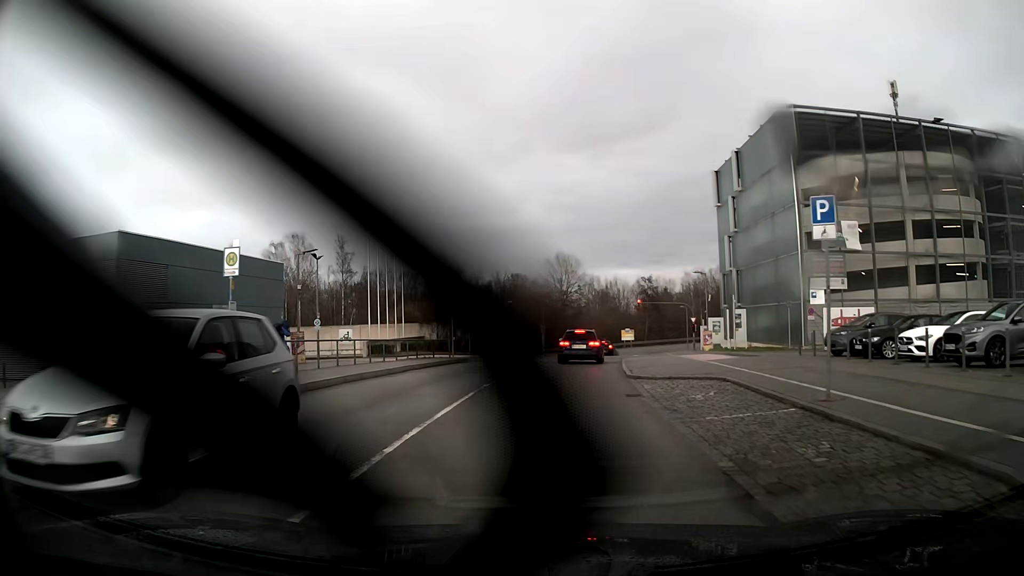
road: residential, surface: asphalt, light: Day
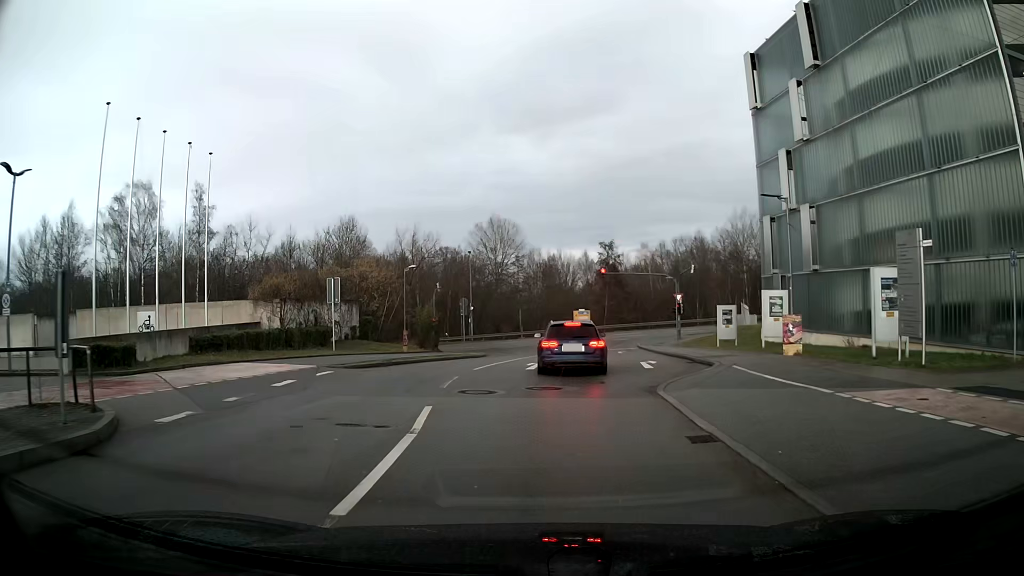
(+1.0, +23.1) m; +5°
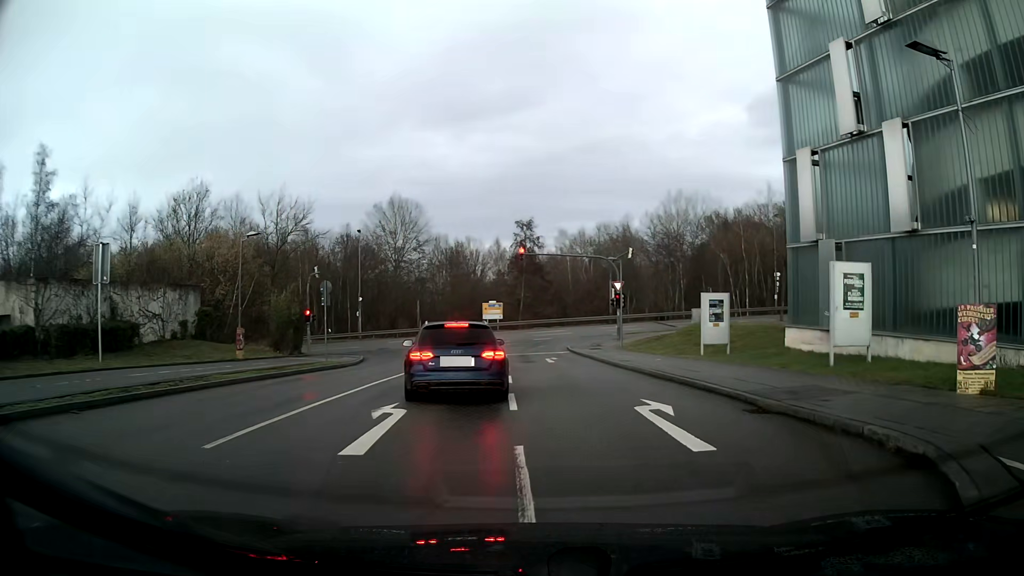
(+0.7, +13.0) m; +9°
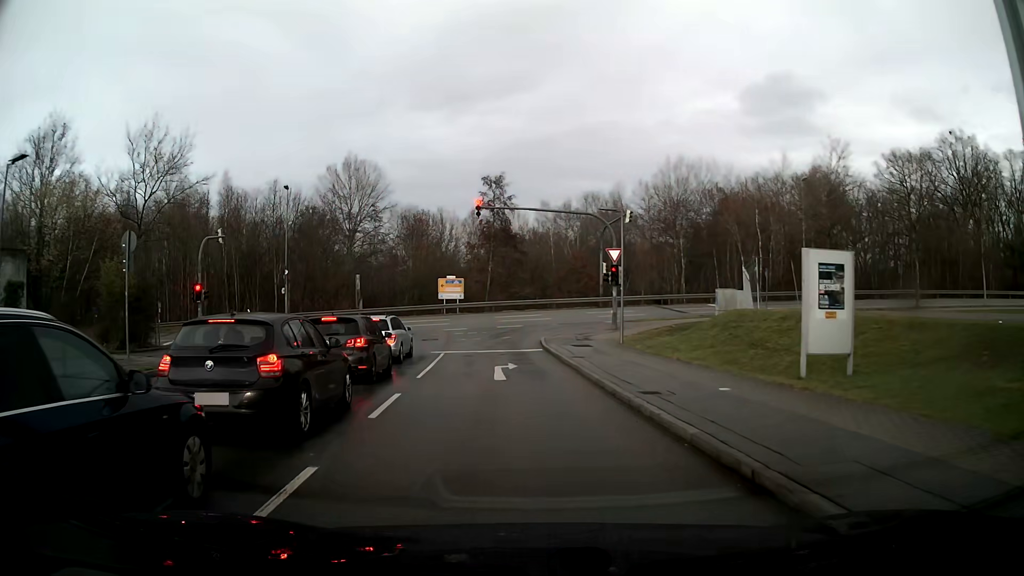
(+0.5, +13.4) m; -1°
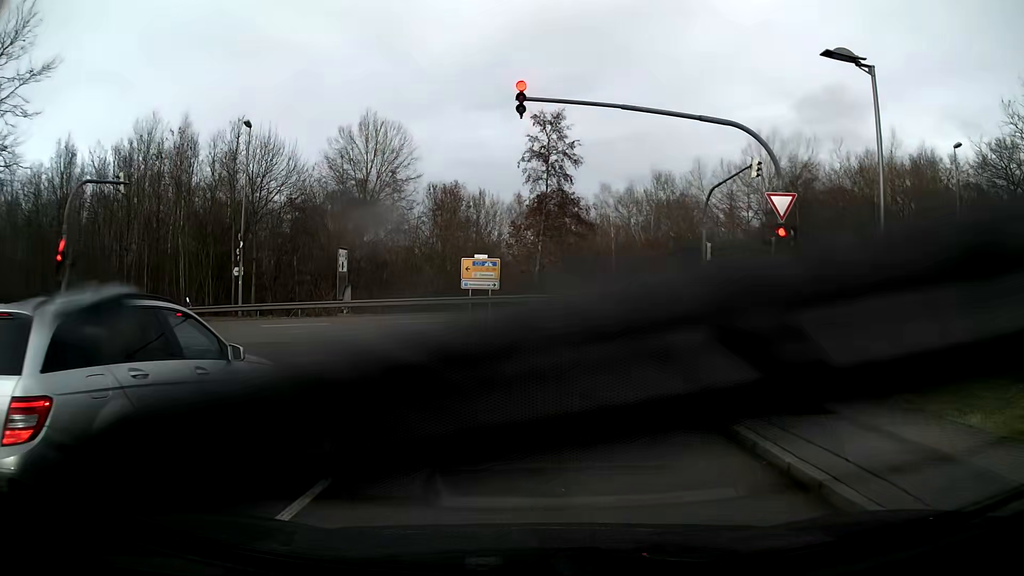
(-0.8, +16.1) m; -4°
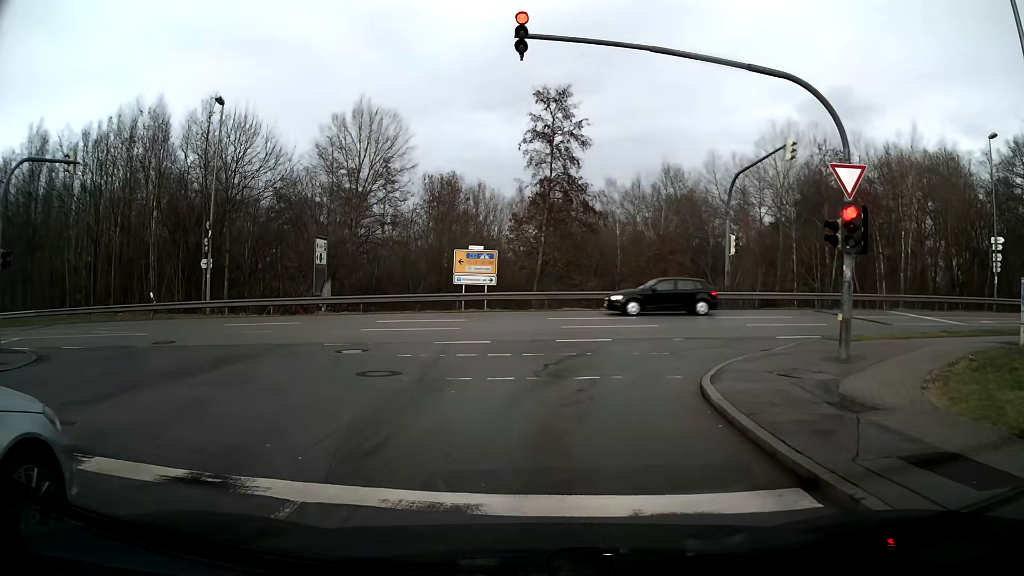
(0.0, +3.6) m; -1°
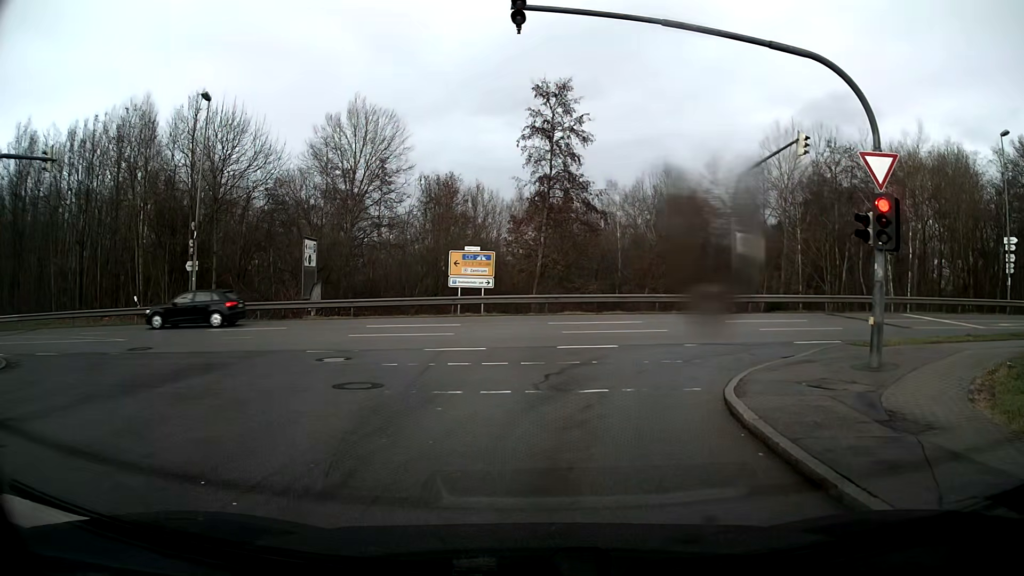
(0.0, +1.3) m; 0°
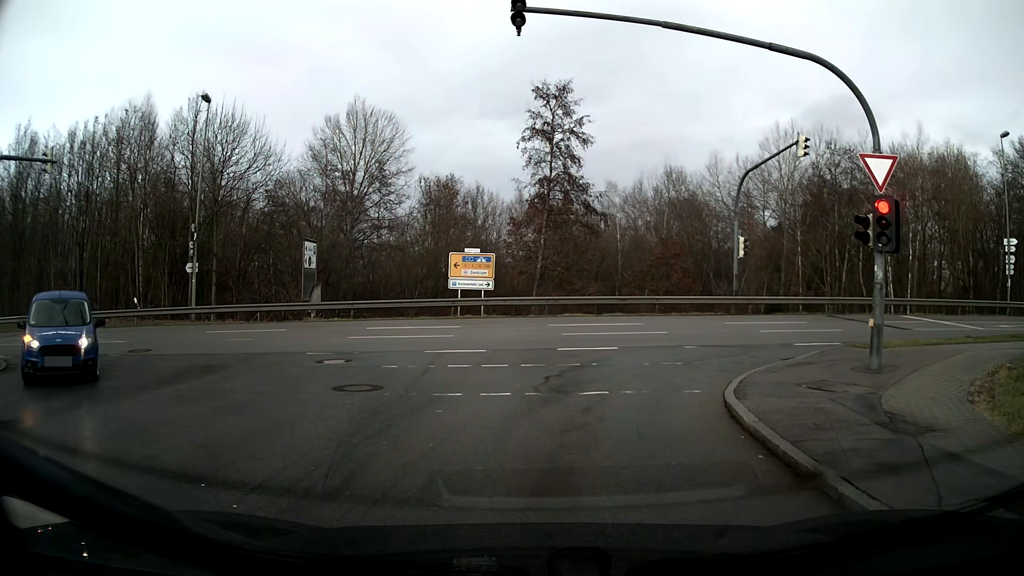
(0.0, +0.1) m; 0°
(+1, +10) (+7, +18) (+16, +19) (+26, +20) (+36, +20) (+46, +20) (+56, +20) (+66, +20) (+76, +21) (+86, +21) m
